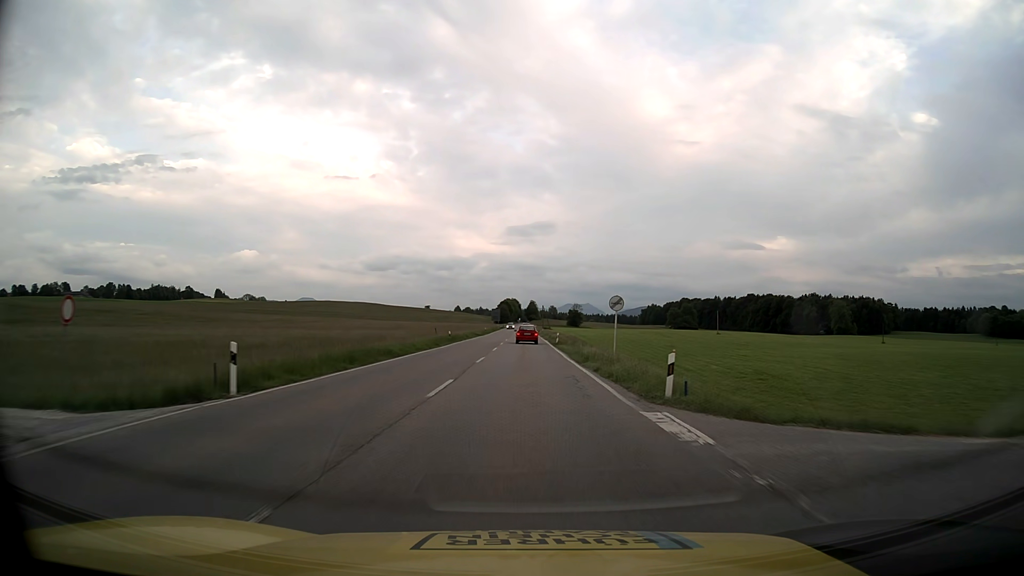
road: primary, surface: asphalt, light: Day
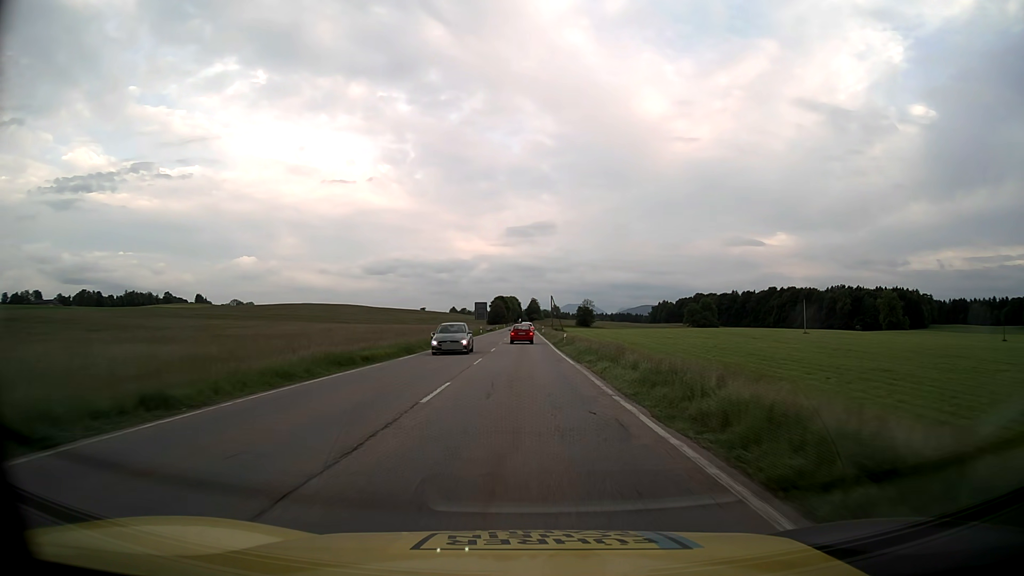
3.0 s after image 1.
(0.0, +60.8) m; 0°
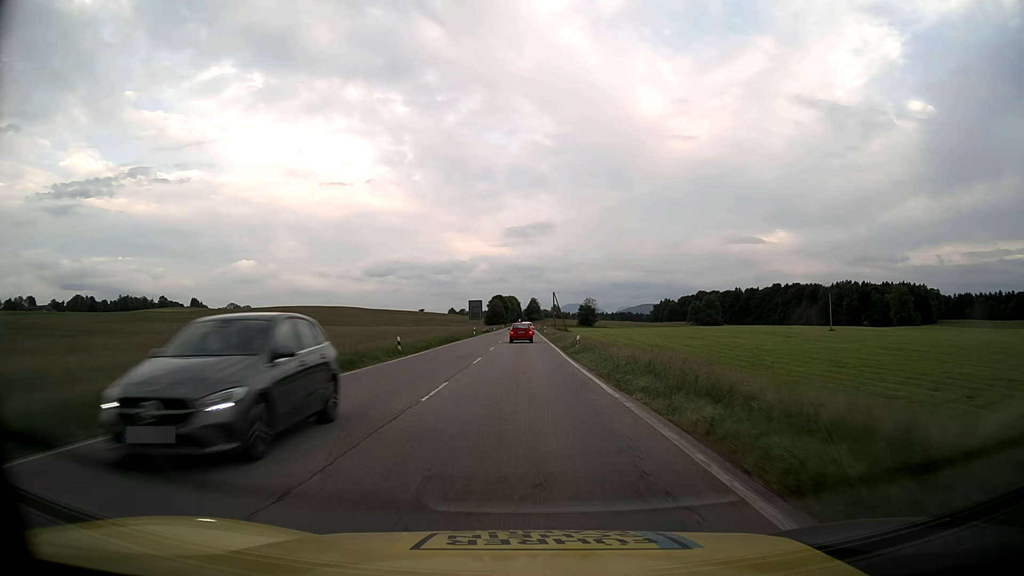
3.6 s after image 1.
(0.0, +12.0) m; 0°
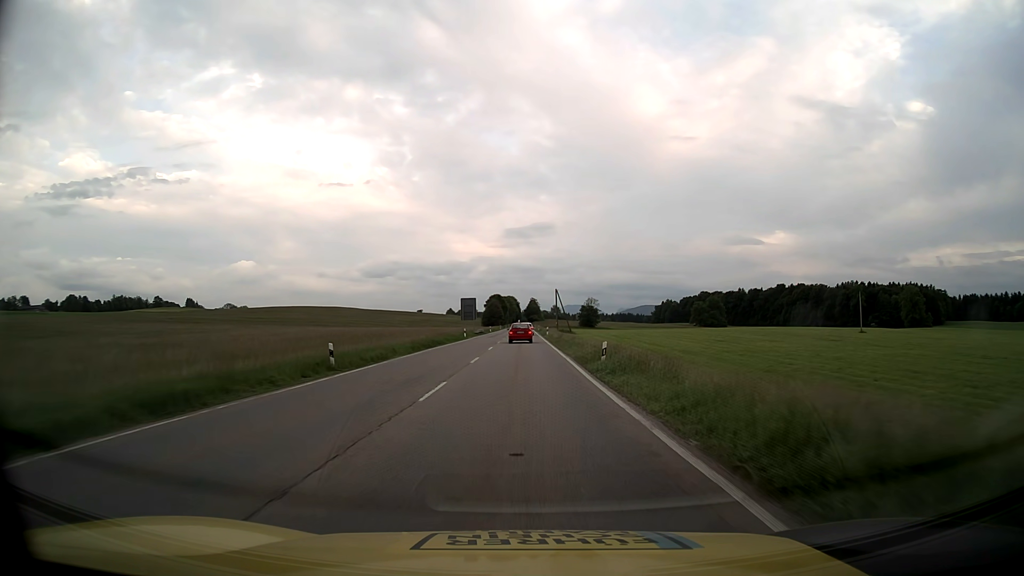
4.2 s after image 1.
(0.0, +11.9) m; 0°
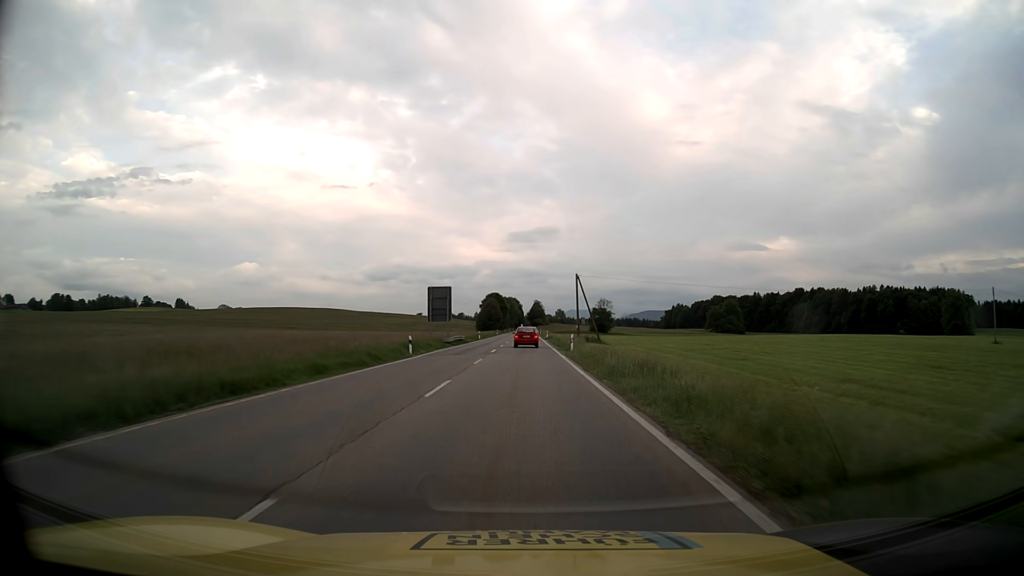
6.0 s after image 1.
(0.0, +35.2) m; 0°
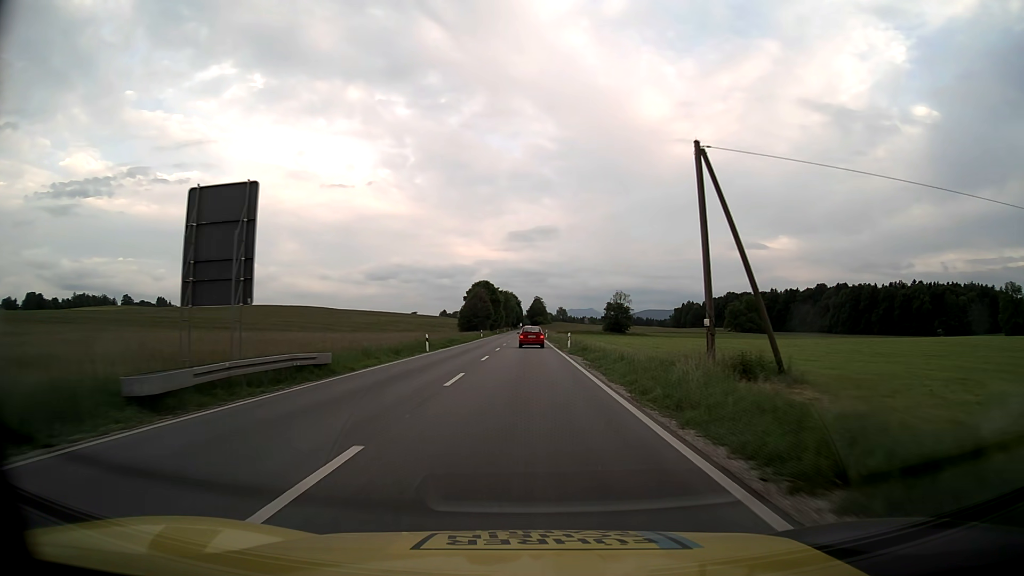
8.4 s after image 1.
(-0.1, +45.6) m; 0°
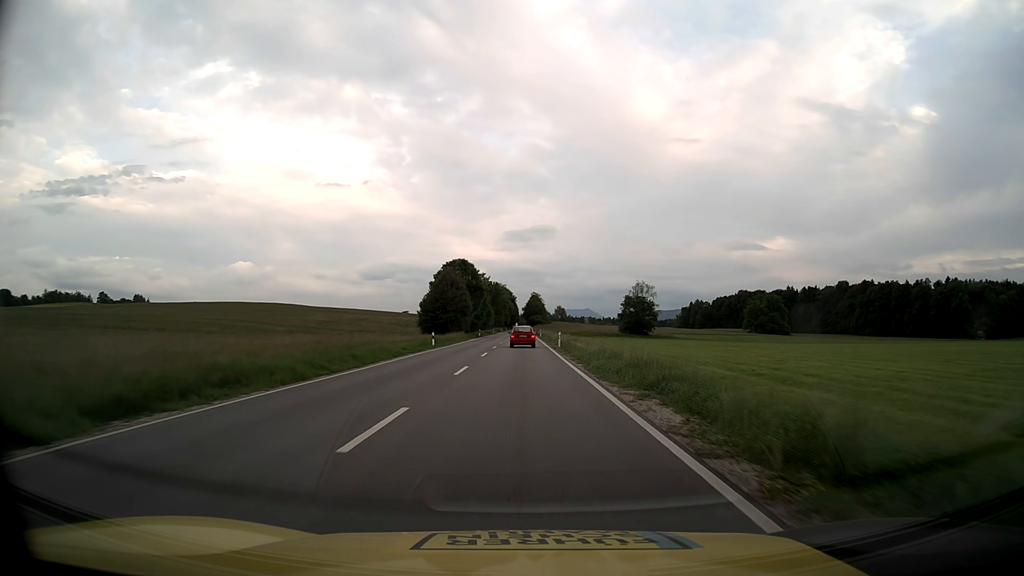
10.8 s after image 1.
(+0.1, +44.5) m; 0°
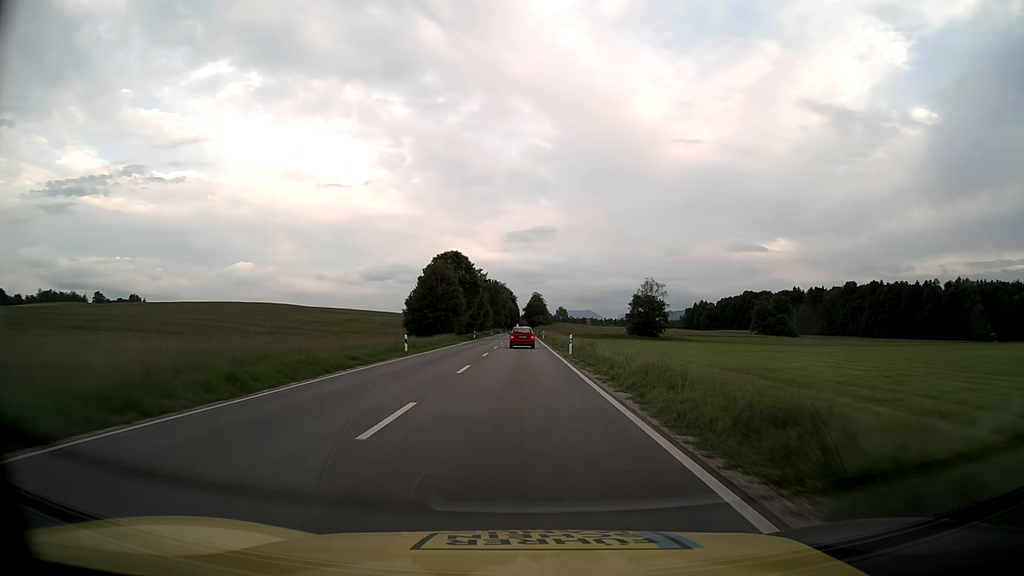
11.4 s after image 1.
(0.0, +11.1) m; 0°
(0, +10) (0, +20) (0, +30) (0, +40) (0, +50) (0, +60) (0, +70) (0, +80) (0, +90) (0, +100) m
